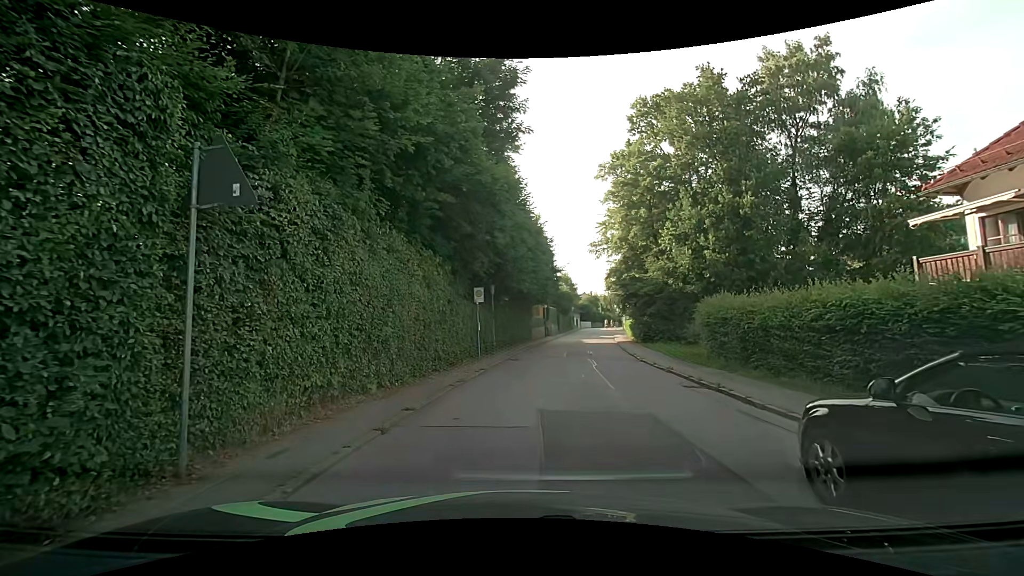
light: Day
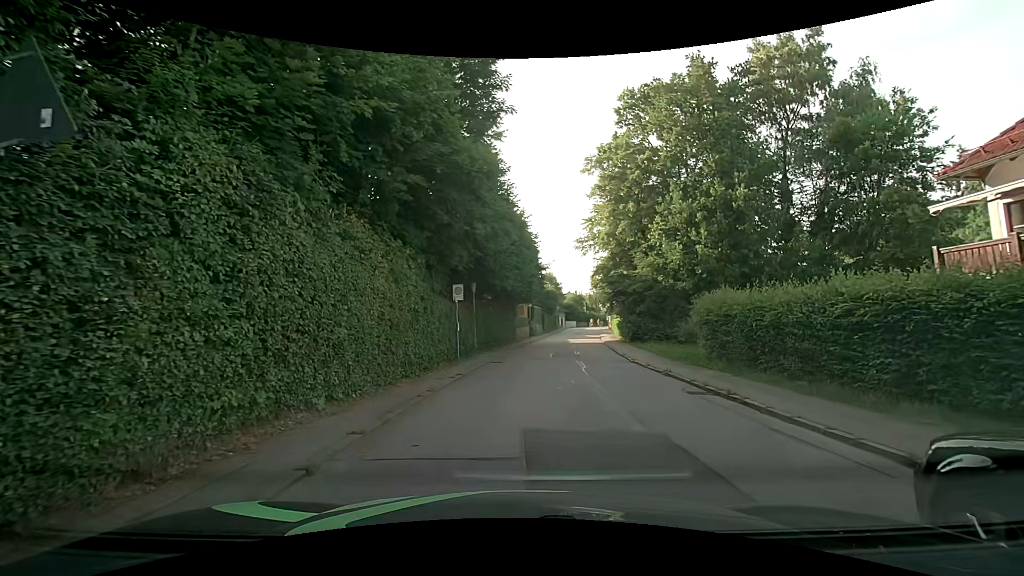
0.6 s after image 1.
(0.0, +1.7) m; +3°
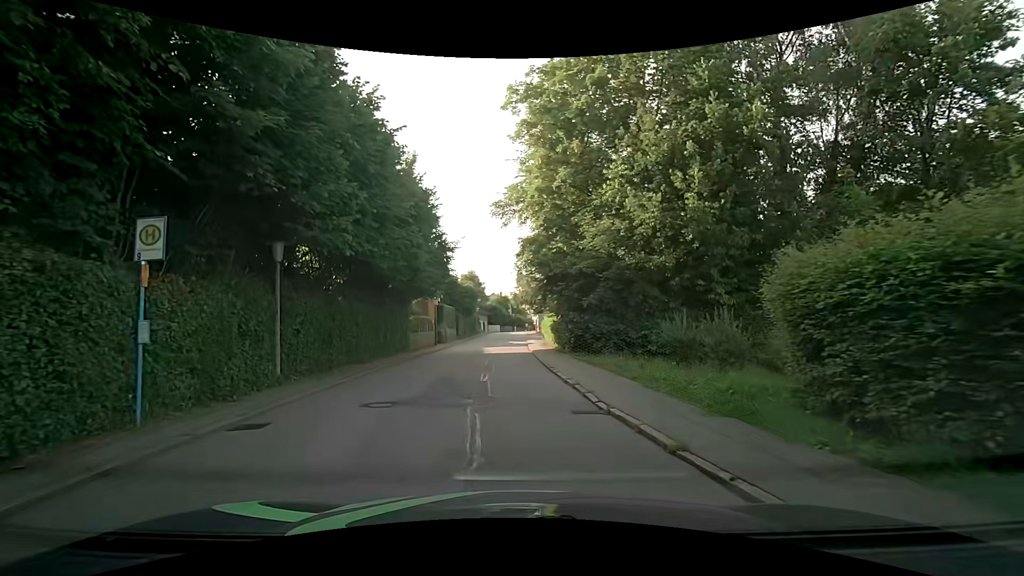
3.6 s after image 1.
(+1.6, +13.0) m; +8°
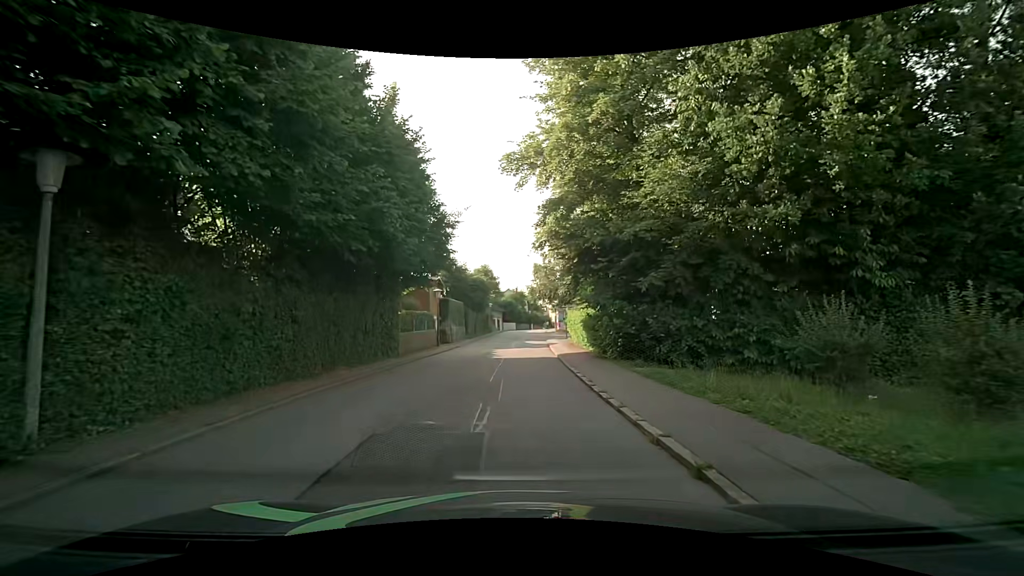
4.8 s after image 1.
(-0.2, +7.2) m; -2°
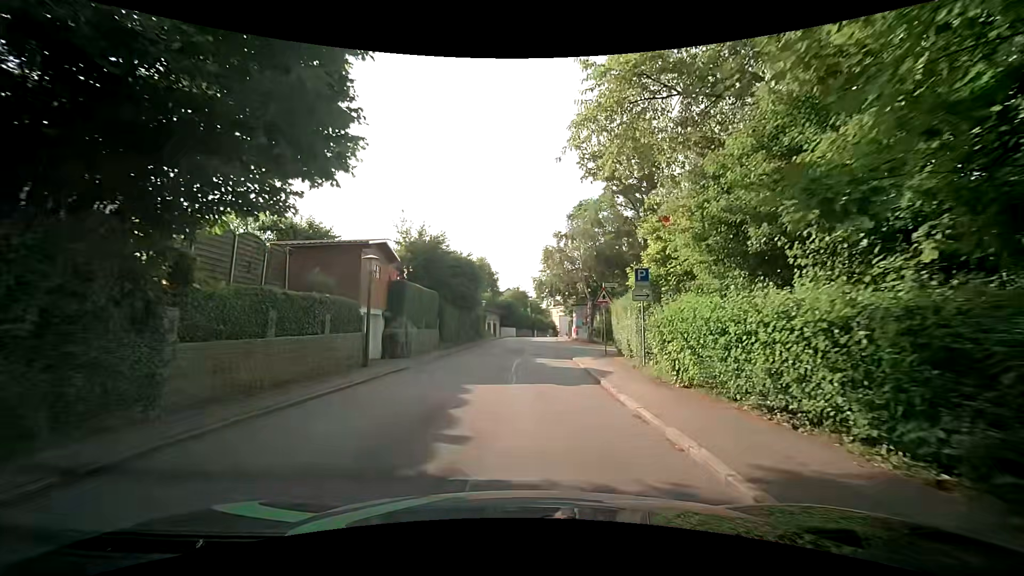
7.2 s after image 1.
(-0.4, +16.8) m; -1°
(0, +10) (+1, +20) (+1, +30) (+2, +40) (+2, +50) (+3, +60) (+5, +70) (+7, +79) (+10, +89) (+13, +99) m
